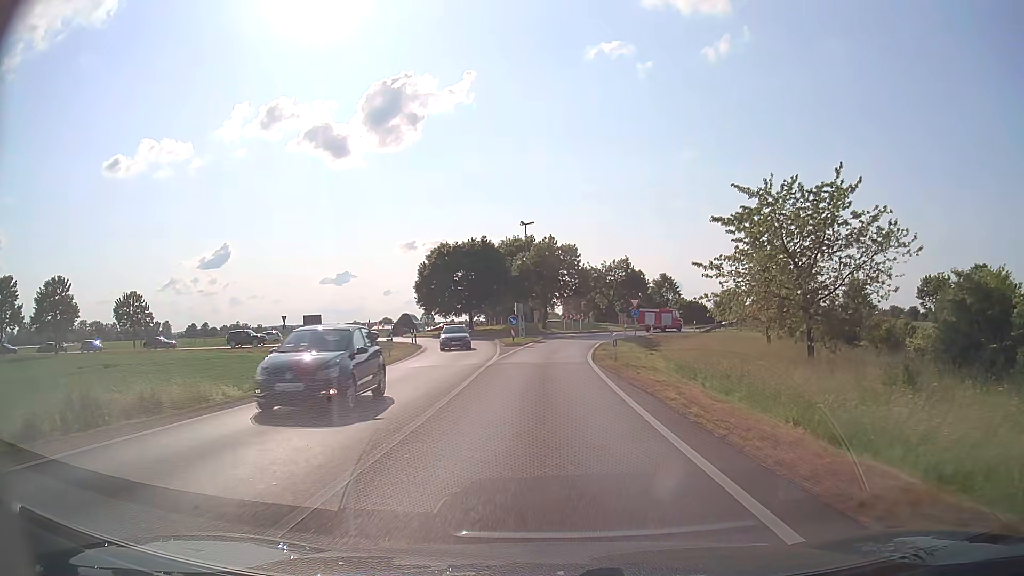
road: secondary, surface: asphalt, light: Day
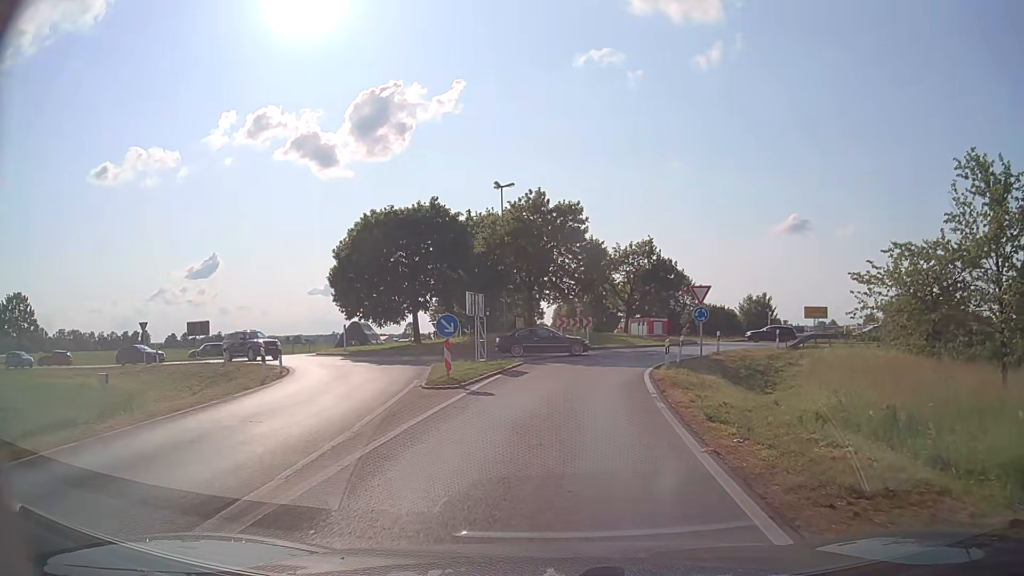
(+0.2, +24.0) m; +1°
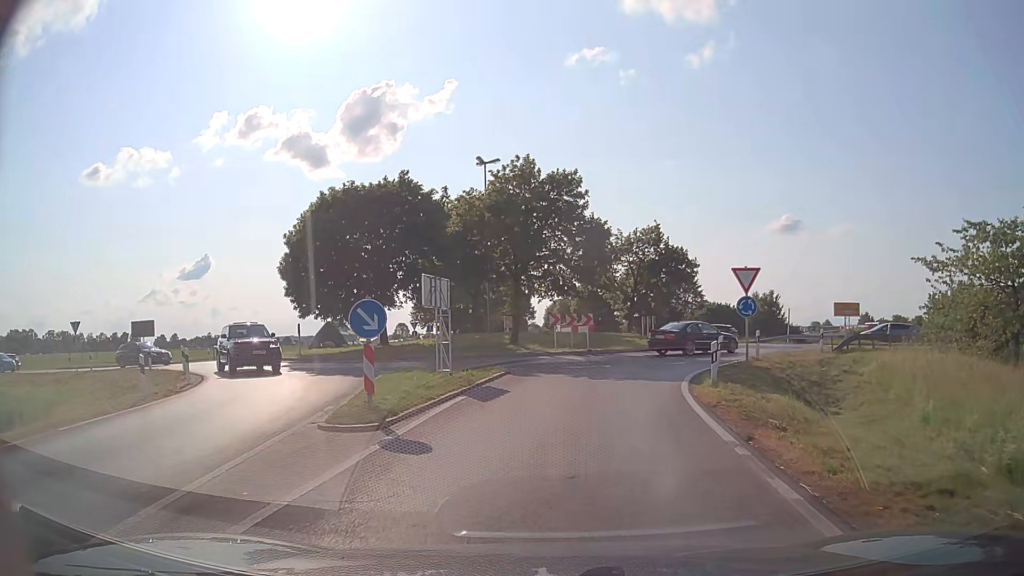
(+0.1, +7.0) m; 0°
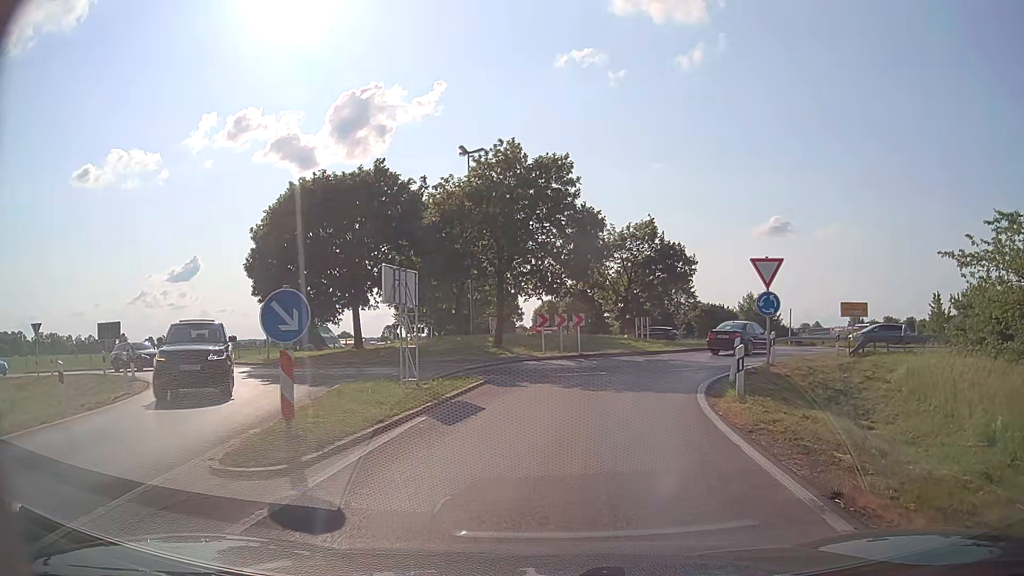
(+0.1, +2.9) m; +2°
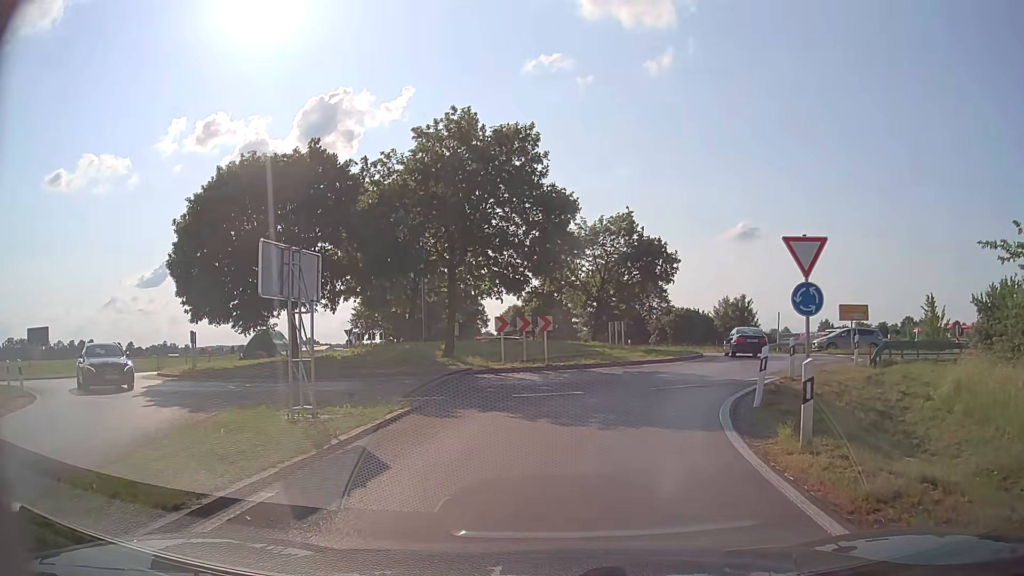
(+0.1, +4.6) m; +3°
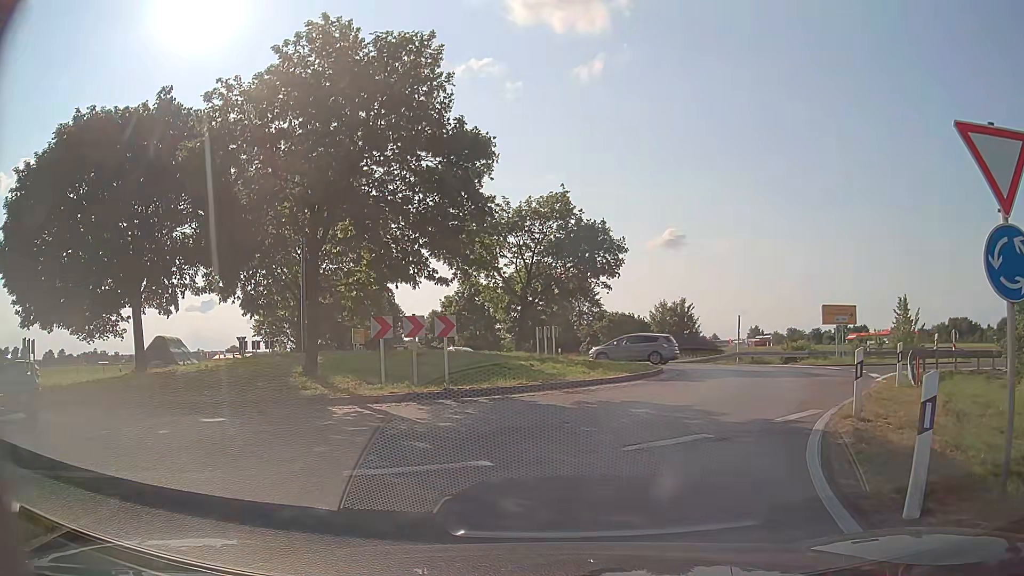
(+0.3, +7.3) m; +6°
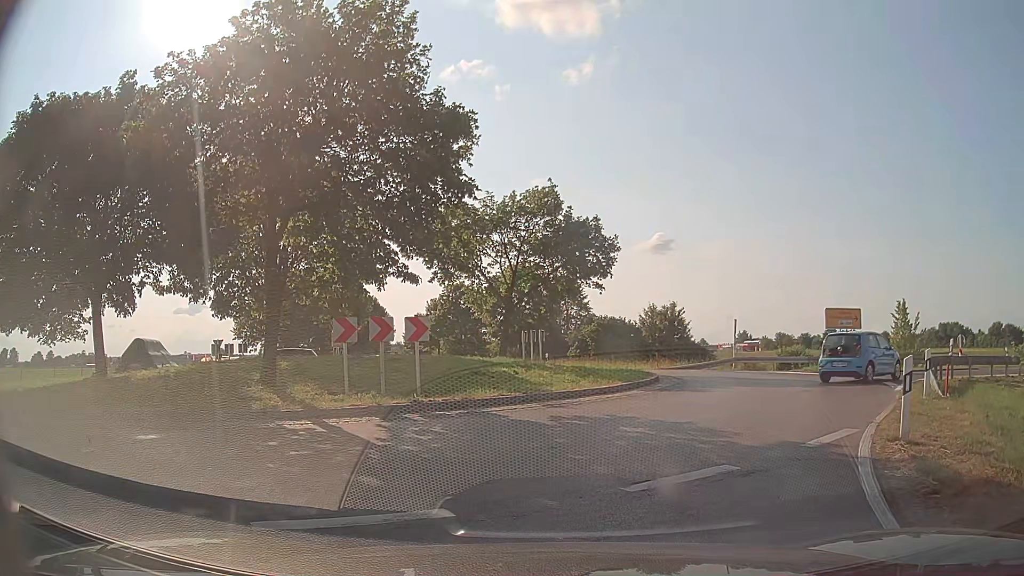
(0.0, +1.8) m; 0°
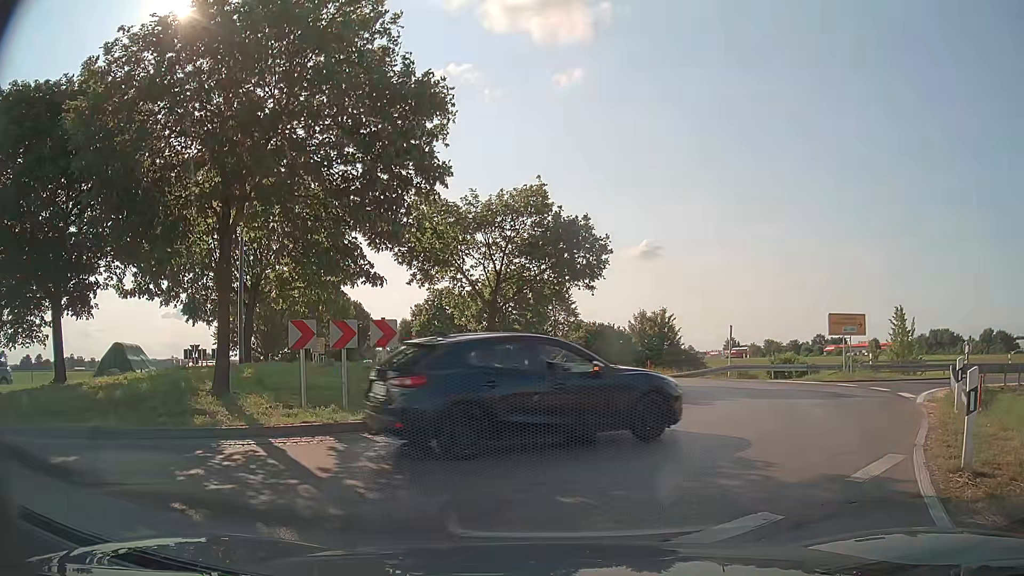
(0.0, +1.8) m; +2°
(+2, +10) (+7, +19) (+6, +28) (+1, +37) (-7, +43) (-12, +51) (-16, +61) (-19, +70) (-21, +80) (-23, +90) m
